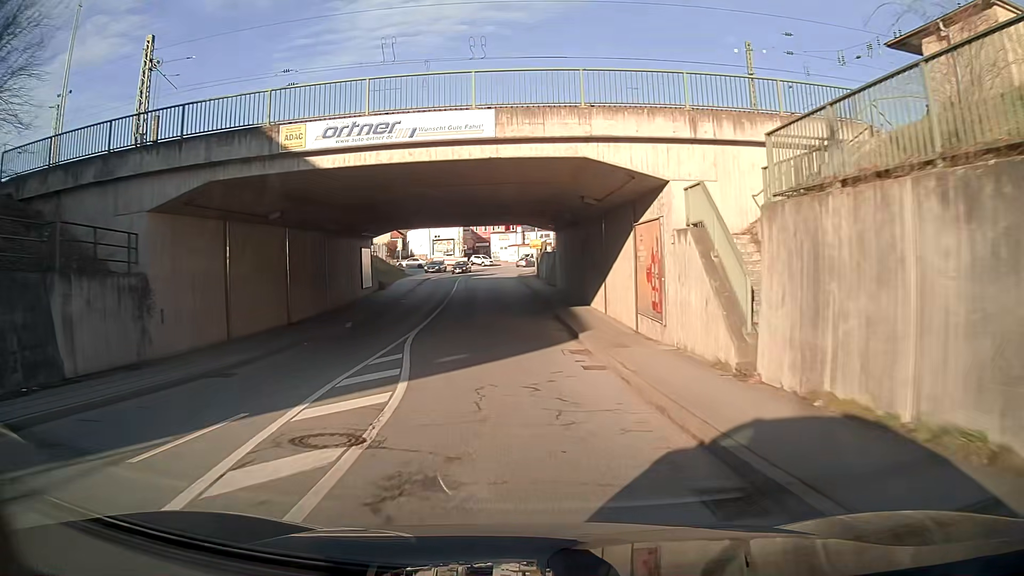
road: tertiary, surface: asphalt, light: Day
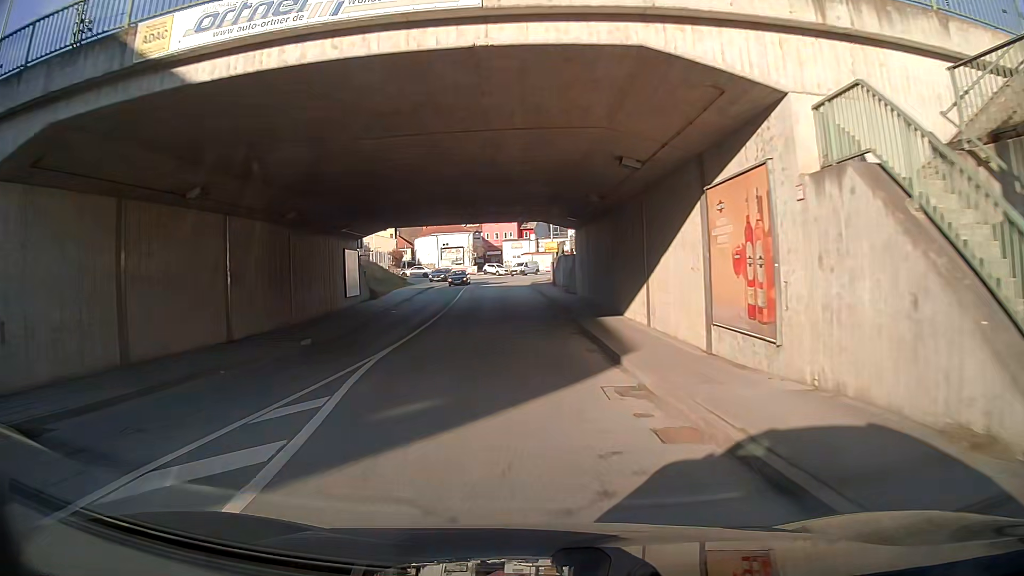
(-0.1, +7.2) m; -2°
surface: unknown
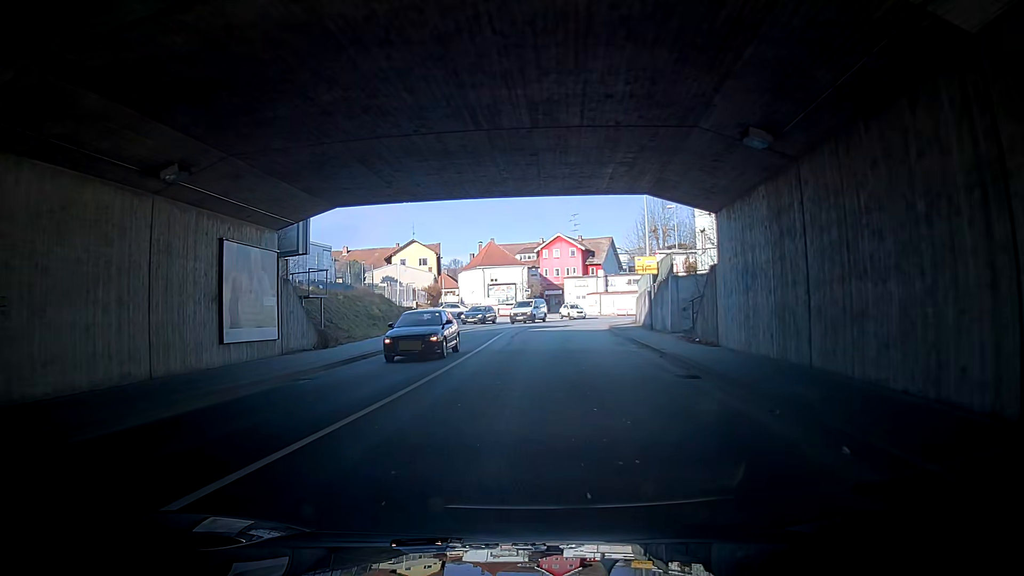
(-1.2, +21.2) m; -7°
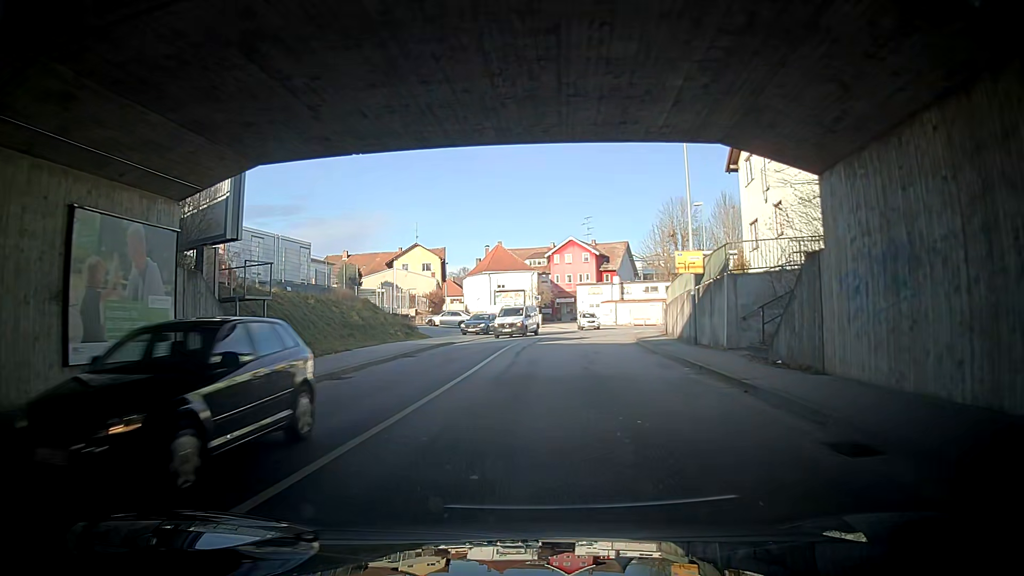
(-0.2, +6.9) m; -3°
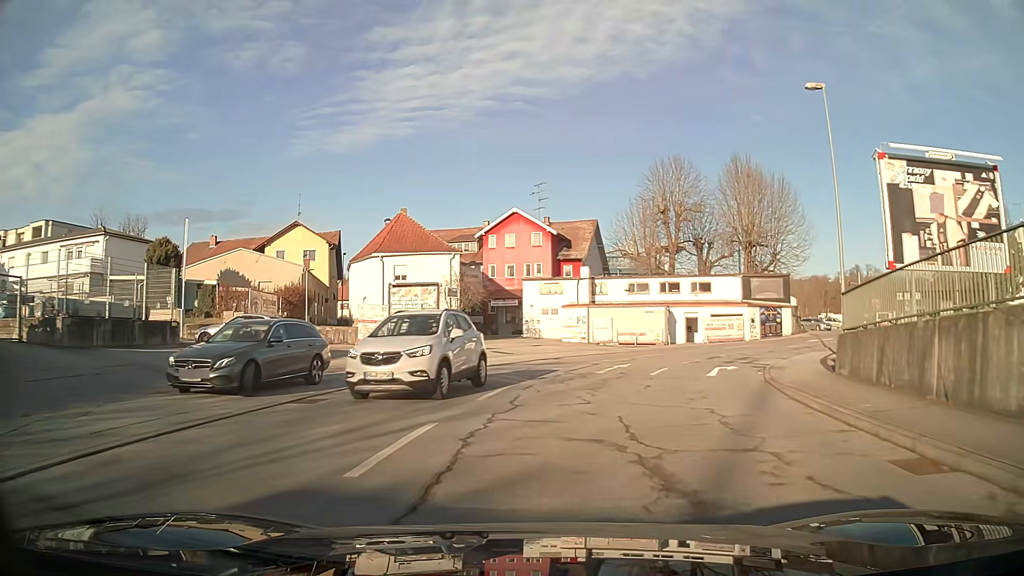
(+2.2, +32.8) m; +11°
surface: asphalt
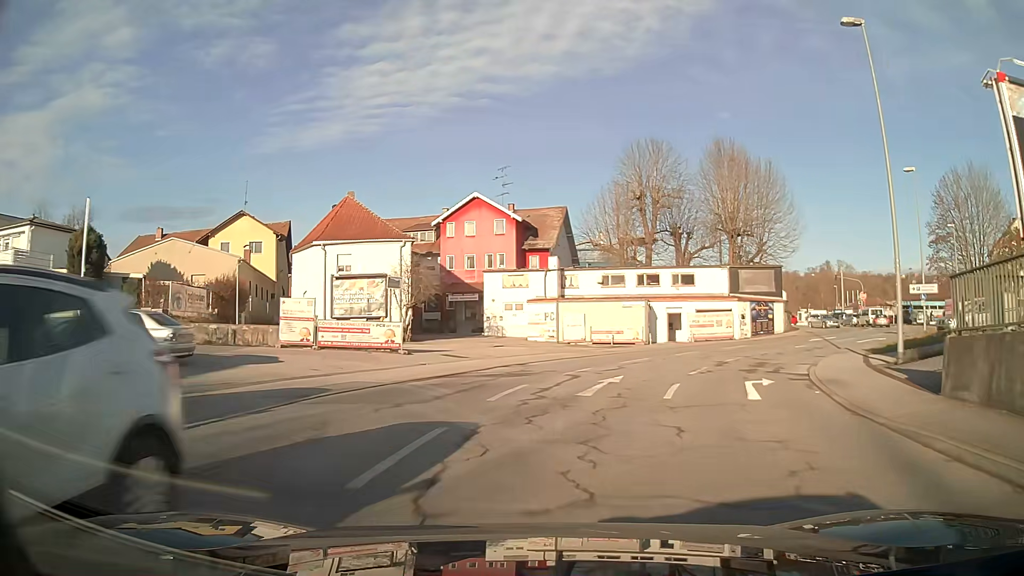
(+0.2, +6.3) m; +4°
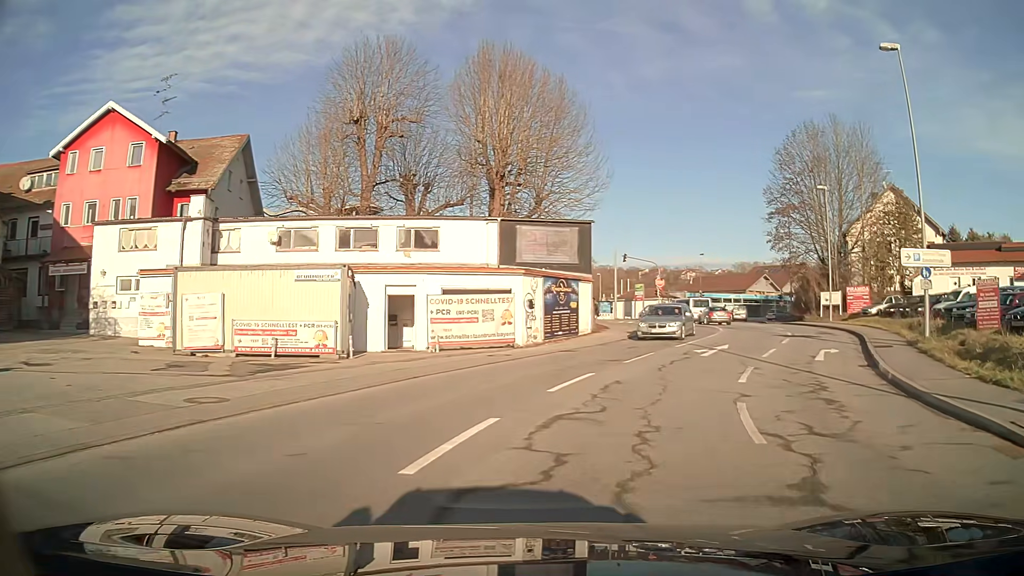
(+4.2, +22.3) m; +24°
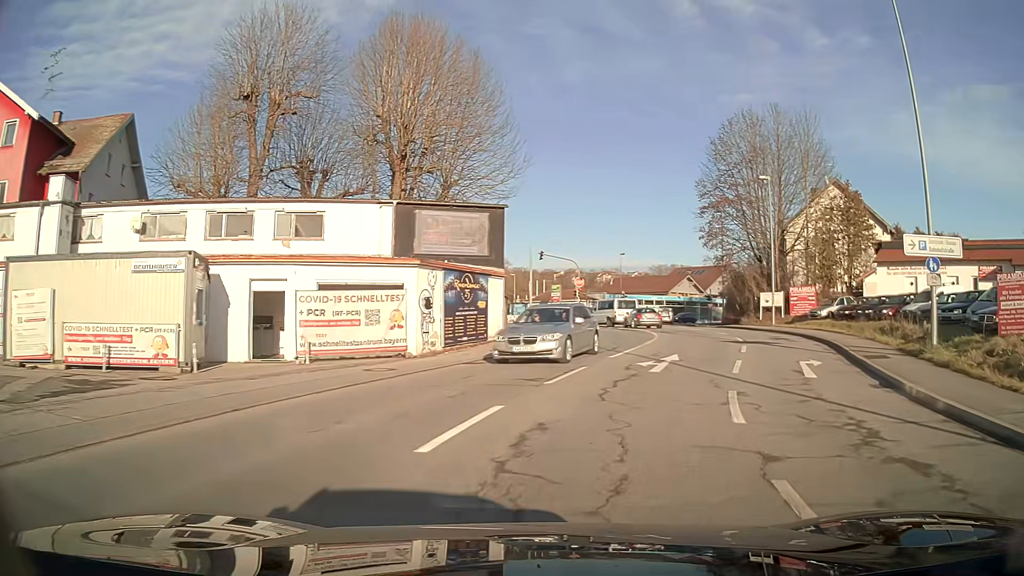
(+0.3, +5.0) m; +7°
(+1, +10) (+3, +20) (+5, +29) (+5, +39) (+3, +49) (-1, +58) (-6, +67) (-11, +75) (-16, +84) (-19, +94) m
